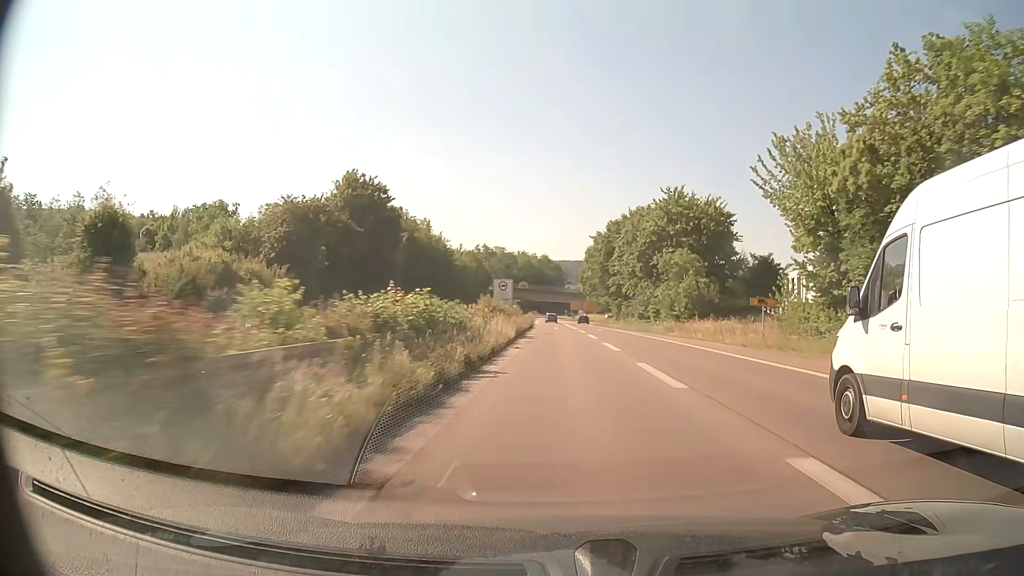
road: trunk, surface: asphalt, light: Day
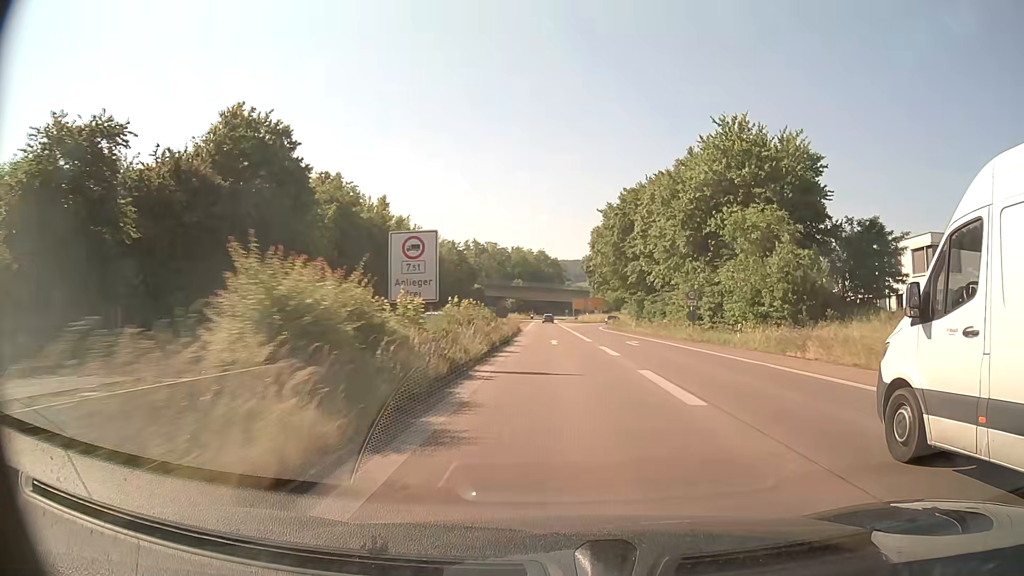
(0.0, +26.1) m; 0°
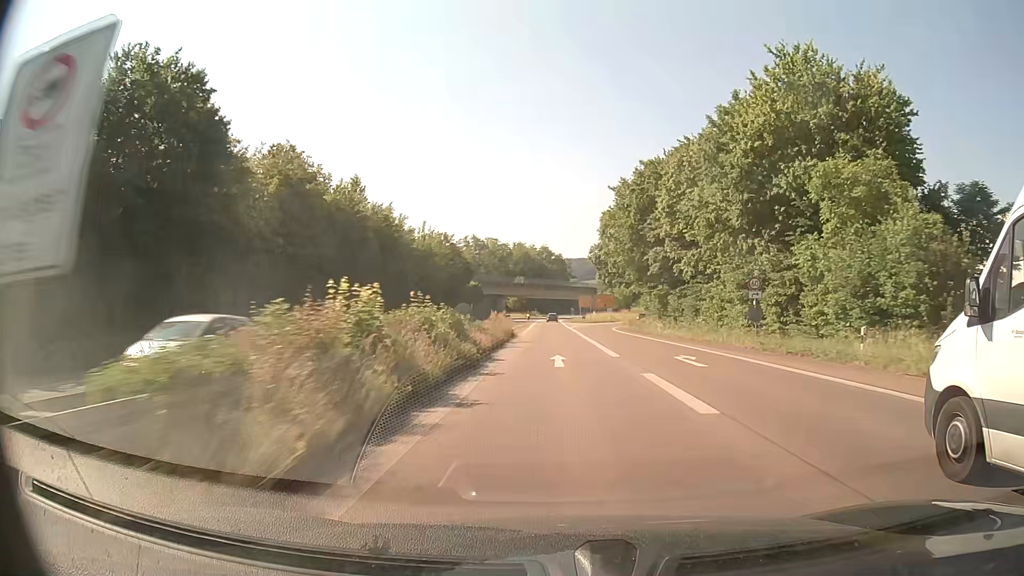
(0.0, +12.9) m; 0°
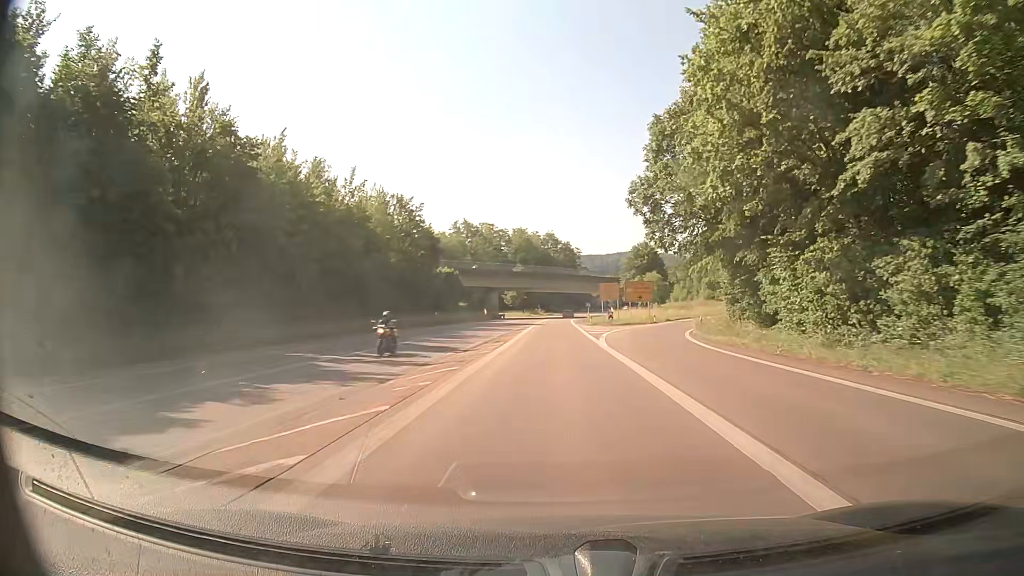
(-0.4, +38.4) m; -1°
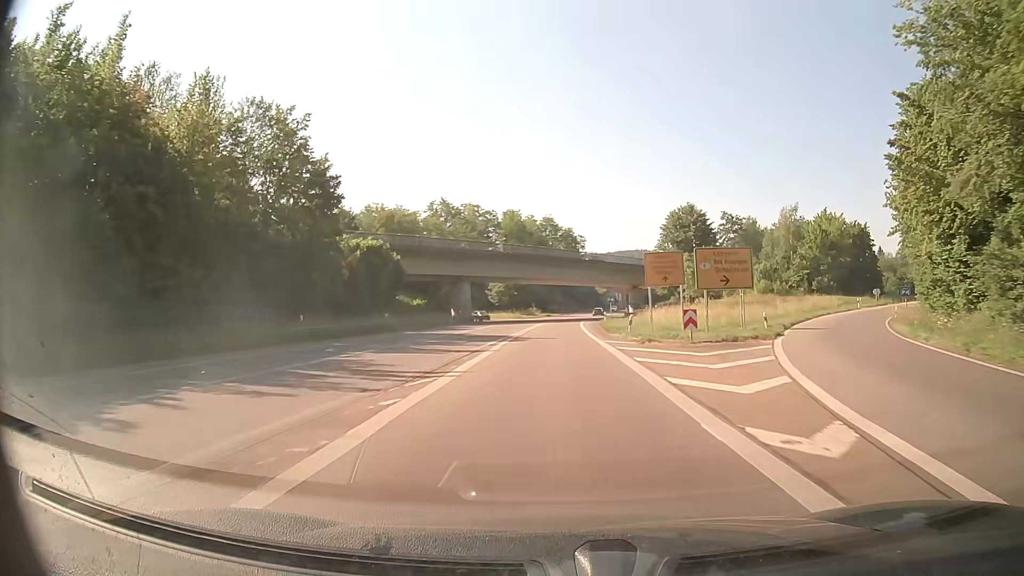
(0.0, +37.8) m; 0°
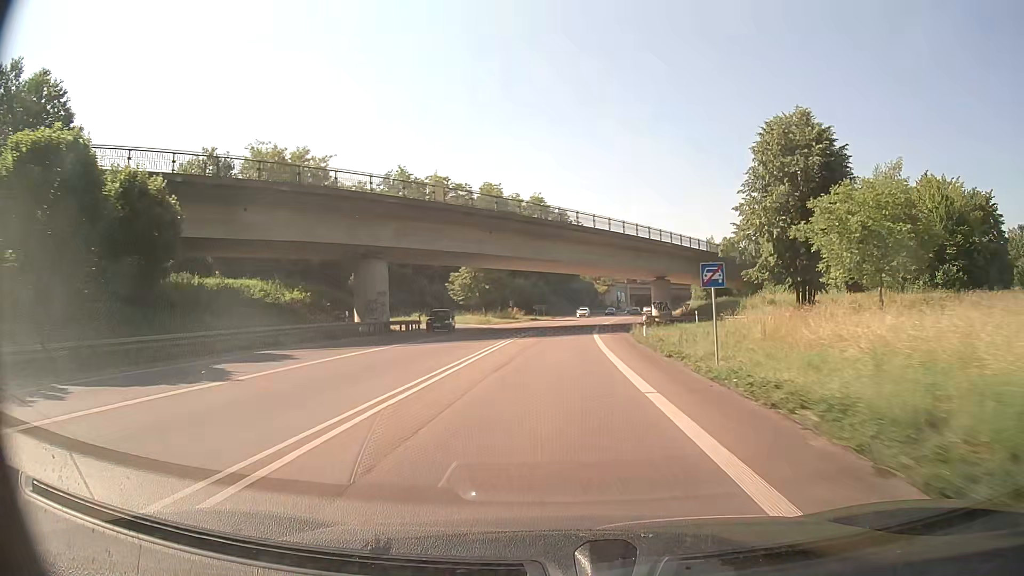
(+0.3, +37.1) m; +1°
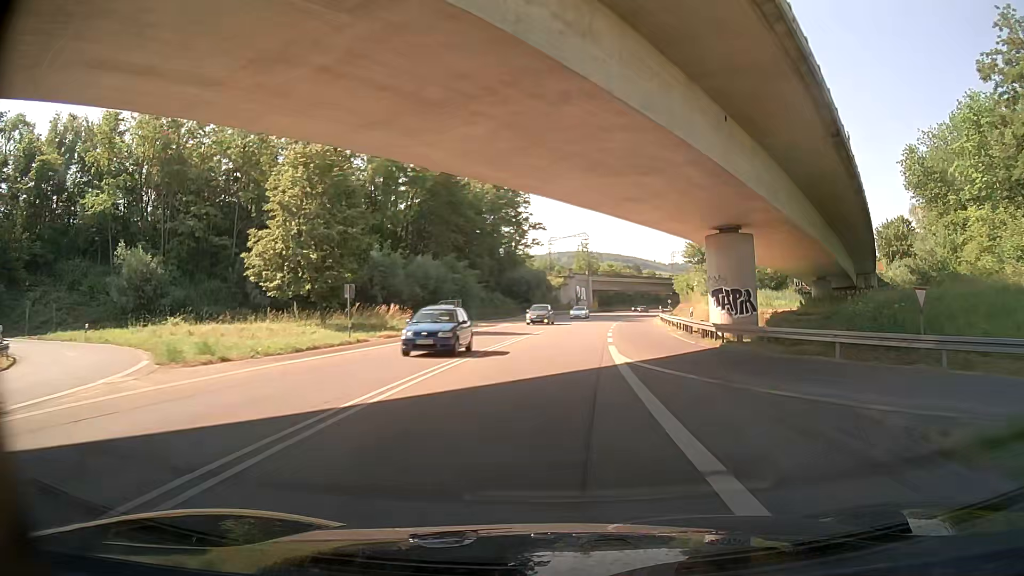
(+1.6, +48.9) m; +5°
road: primary
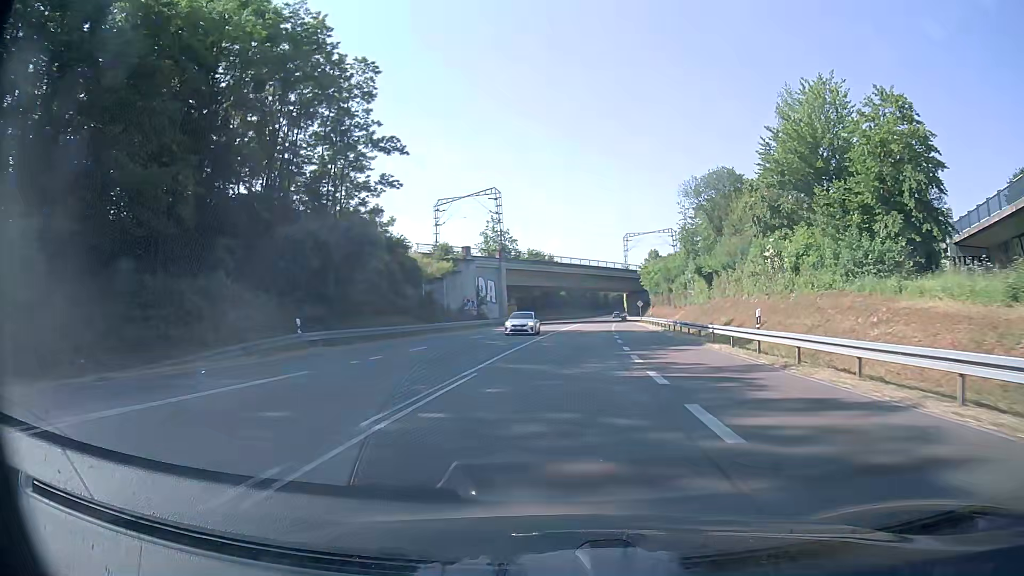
(+3.8, +61.7) m; +6°
(0, +10) (0, +20) (+1, +30) (+1, +40) (+2, +50) (+3, +60) (+4, +70) (+5, +80) (+5, +90) (+6, +100) m
